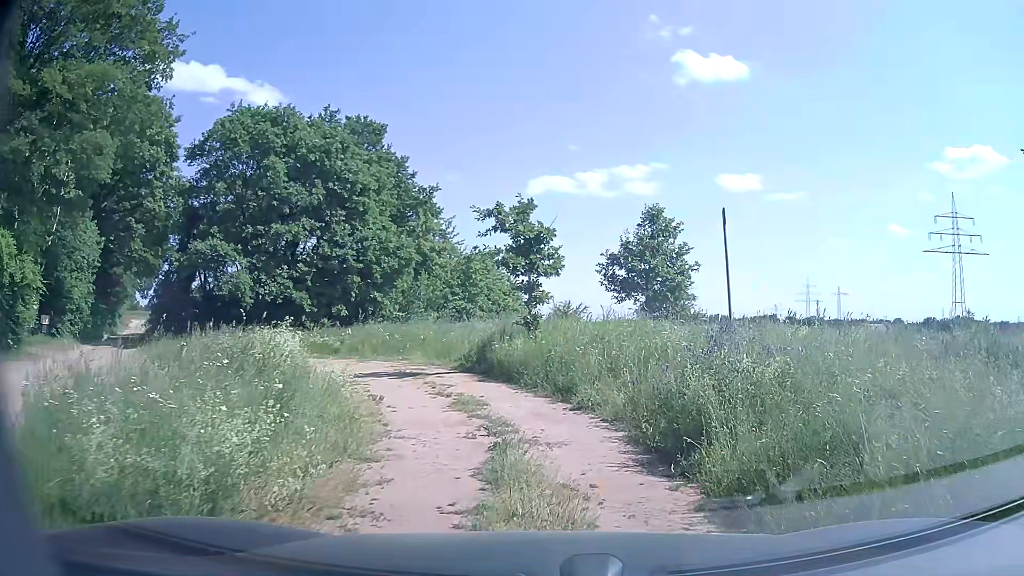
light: Day
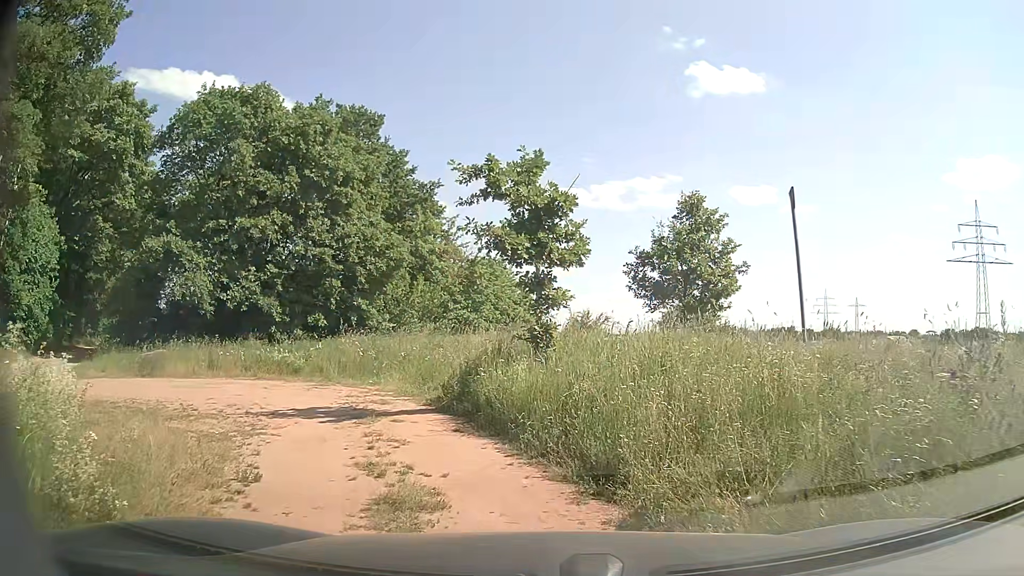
(+0.1, +5.3) m; 0°
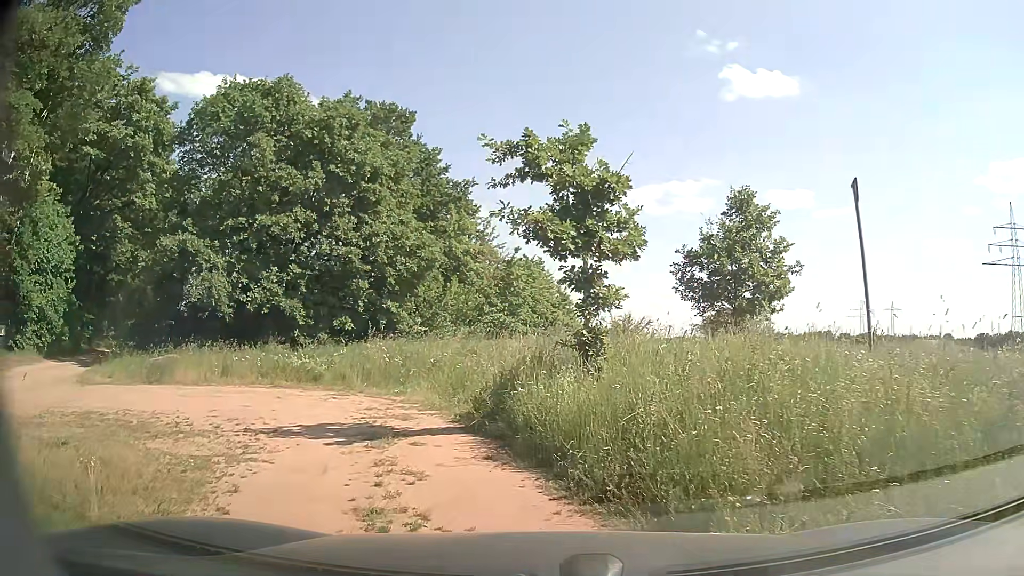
(-0.1, +1.6) m; -4°
